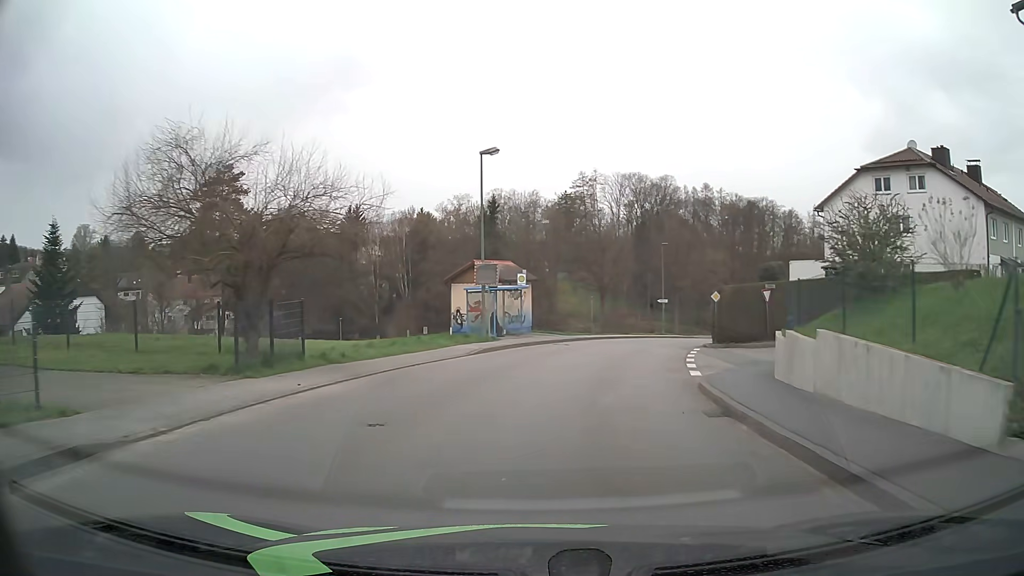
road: unclassified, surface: asphalt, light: Day
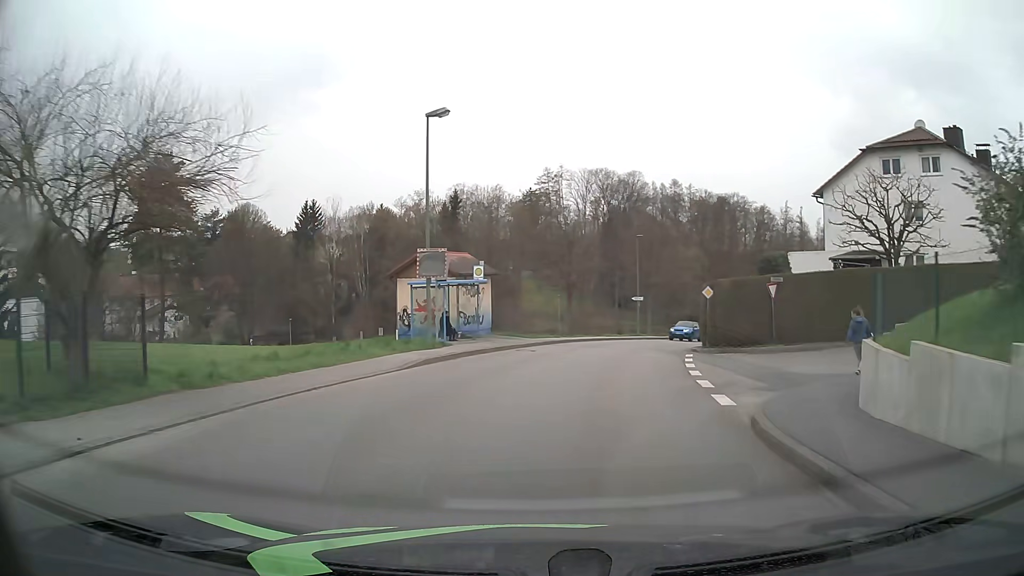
(+0.1, +5.2) m; +3°
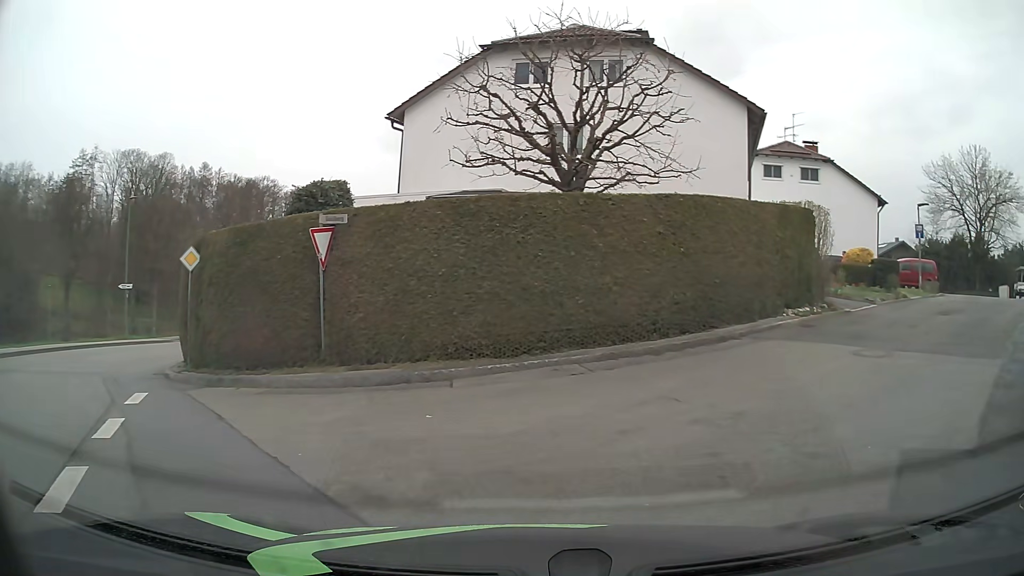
(+3.5, +13.9) m; +40°
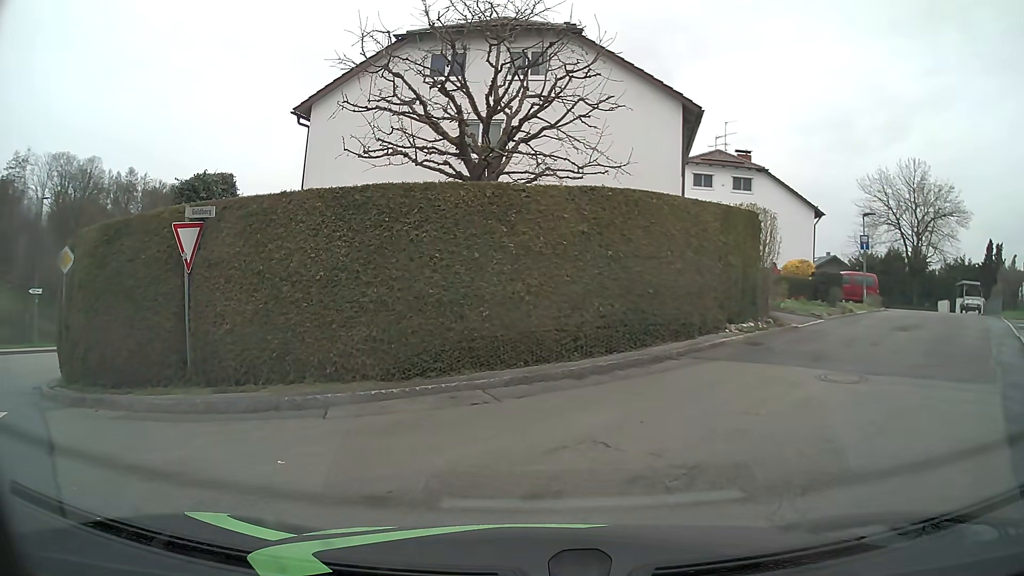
(+0.1, +1.8) m; +4°
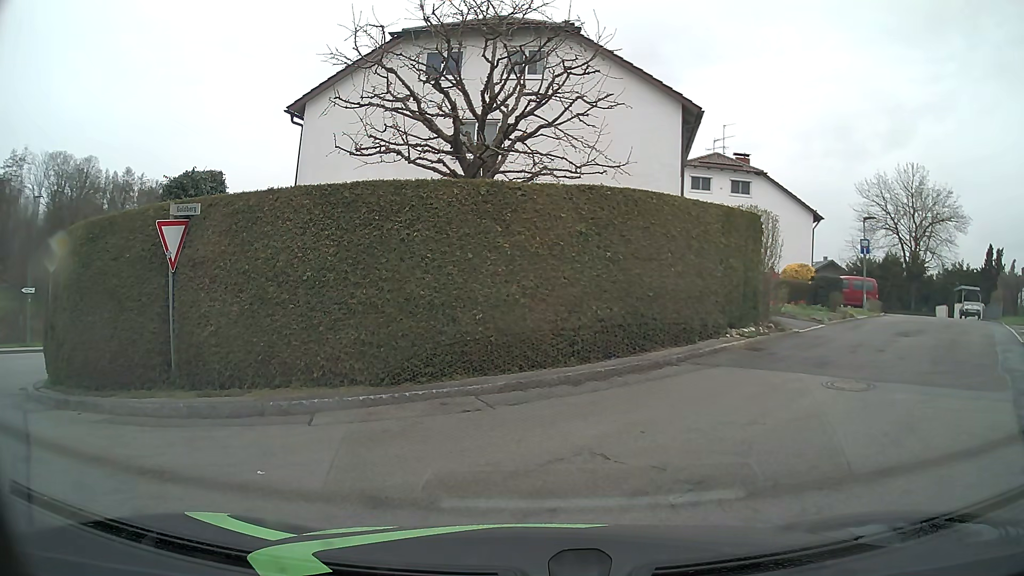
(0.0, +0.4) m; 0°
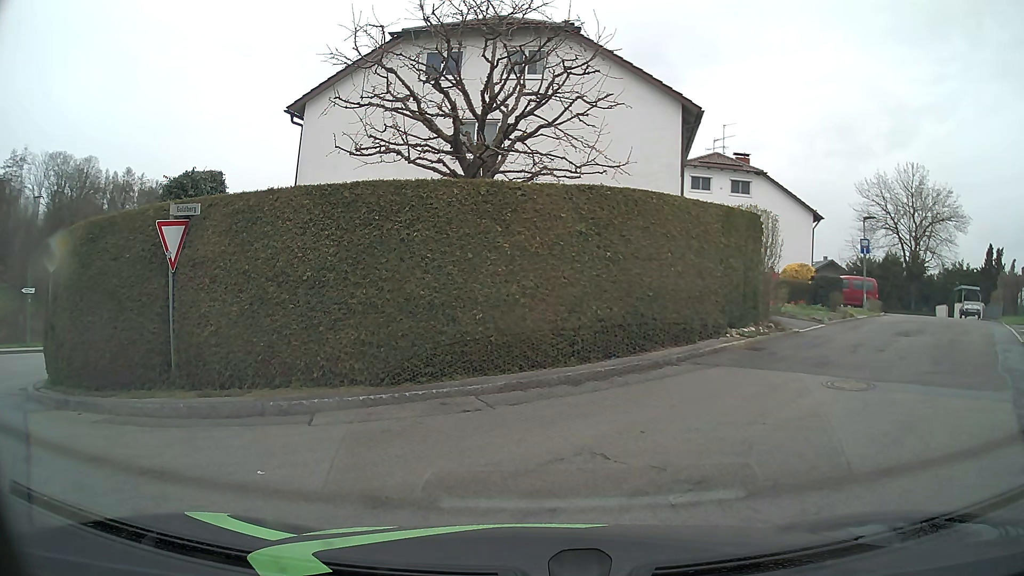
(0.0, 0.0) m; 0°
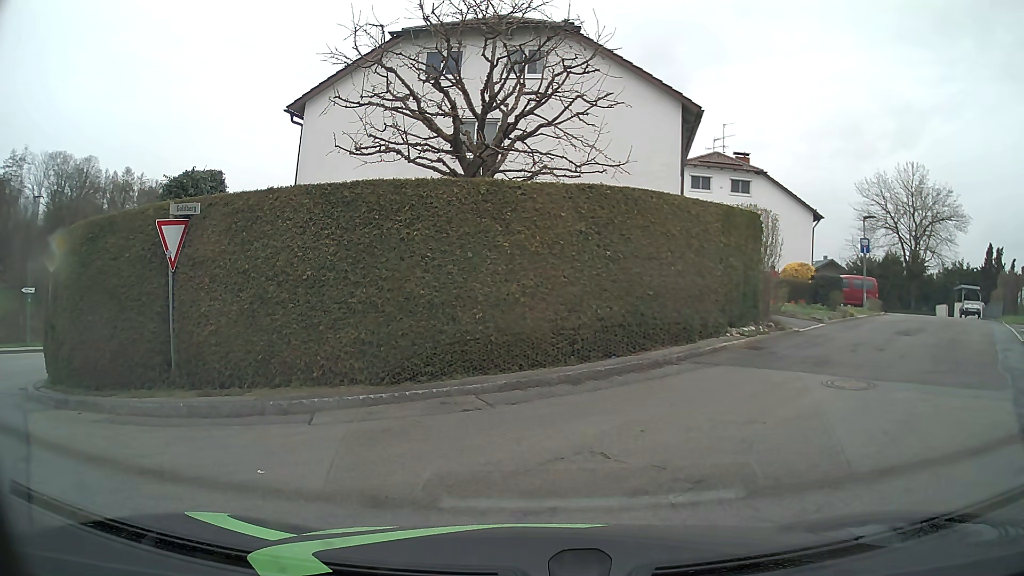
(0.0, 0.0) m; 0°
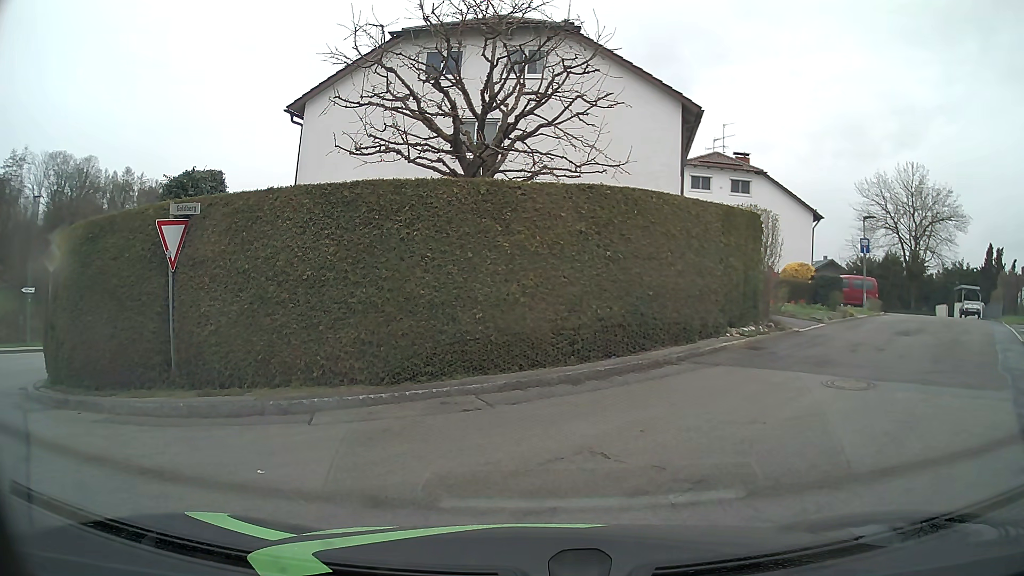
(0.0, 0.0) m; 0°
(-5, +8) (-12, +15) (-16, +24) (-19, +33) (-21, +43) (-23, +53) (-23, +63) (-23, +73) (-23, +83) (-23, +93) m
